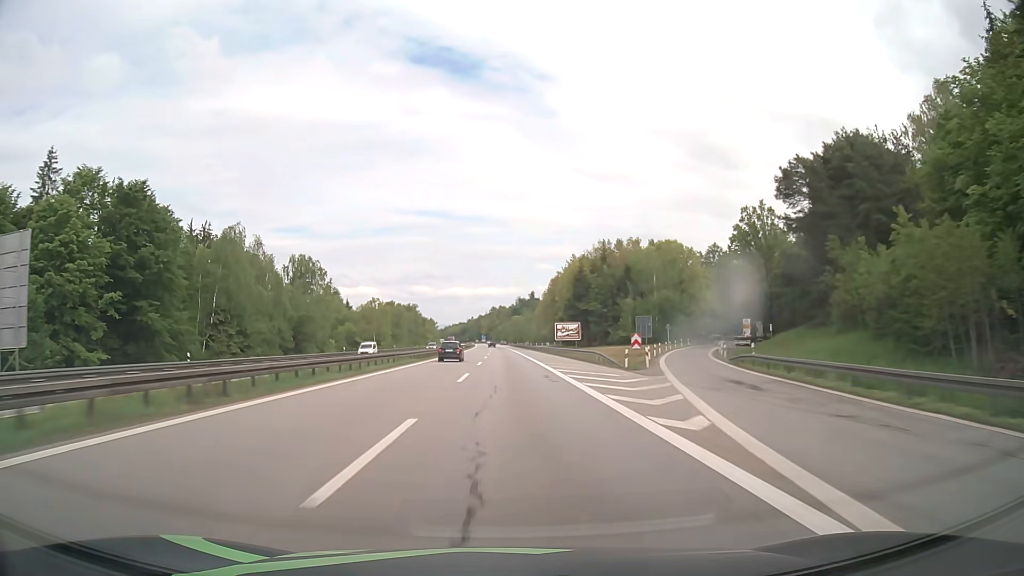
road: motorway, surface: asphalt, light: Day
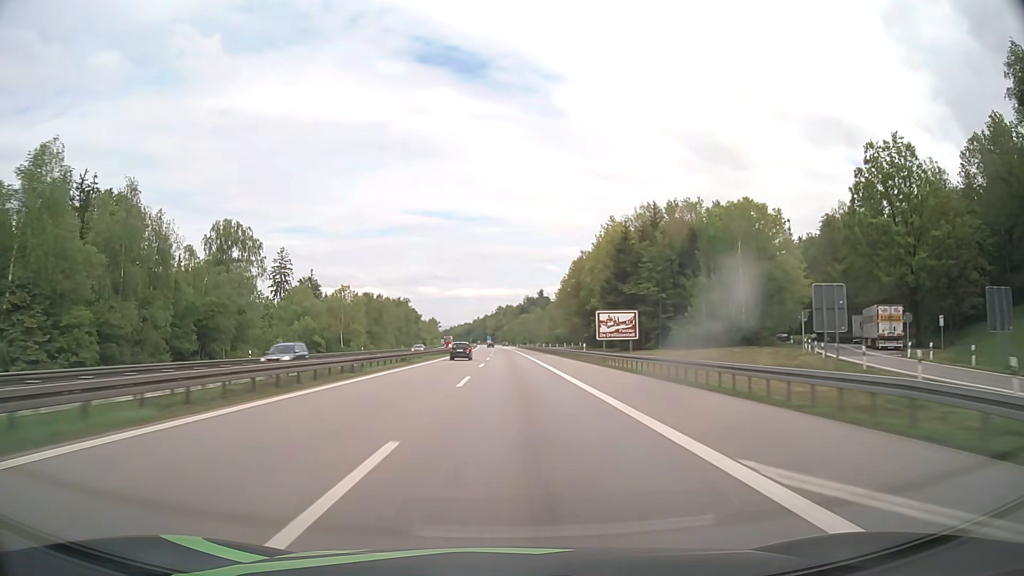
(-0.2, +38.6) m; 0°
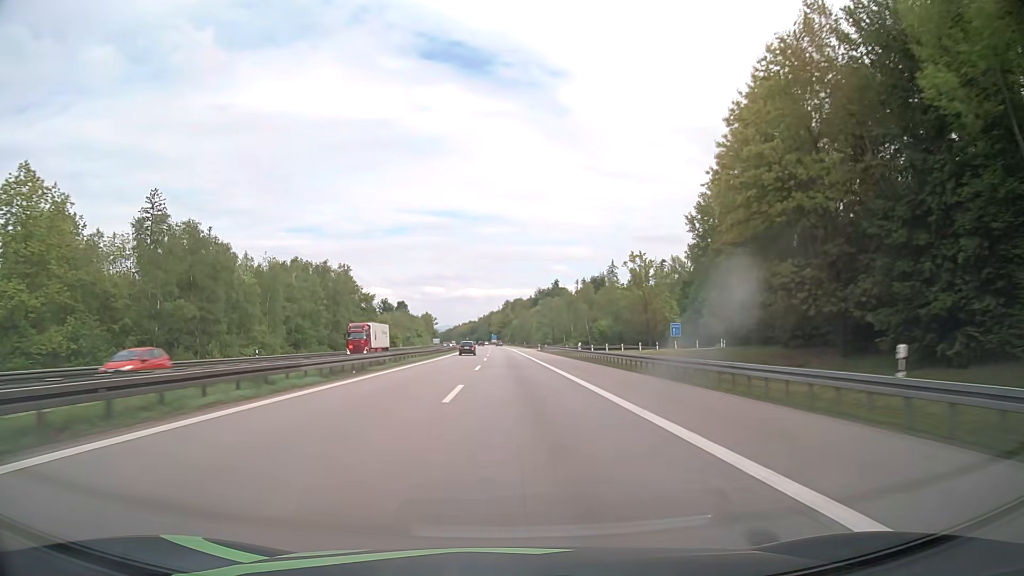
(-1.0, +95.9) m; -1°
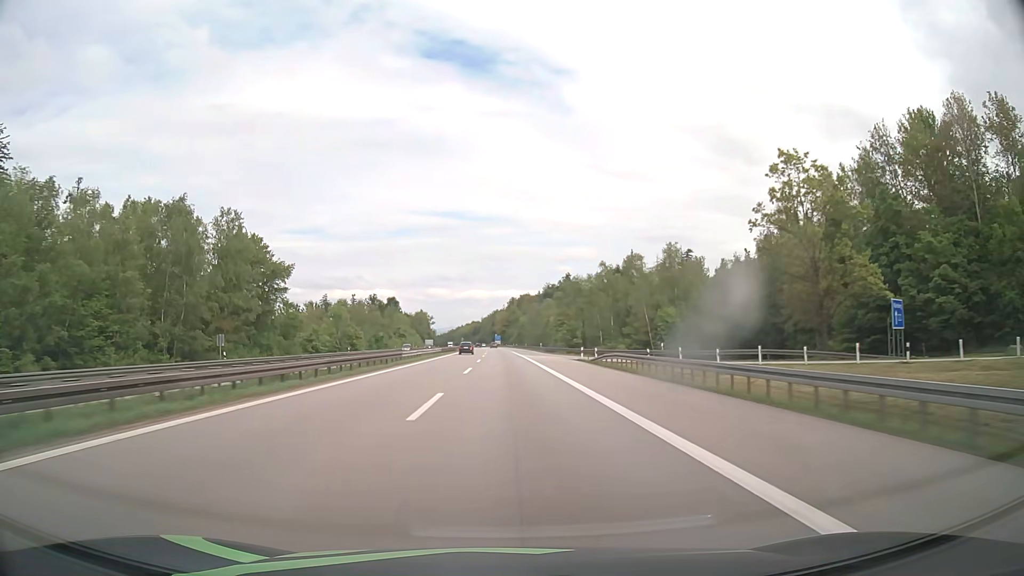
(-0.3, +57.1) m; 0°
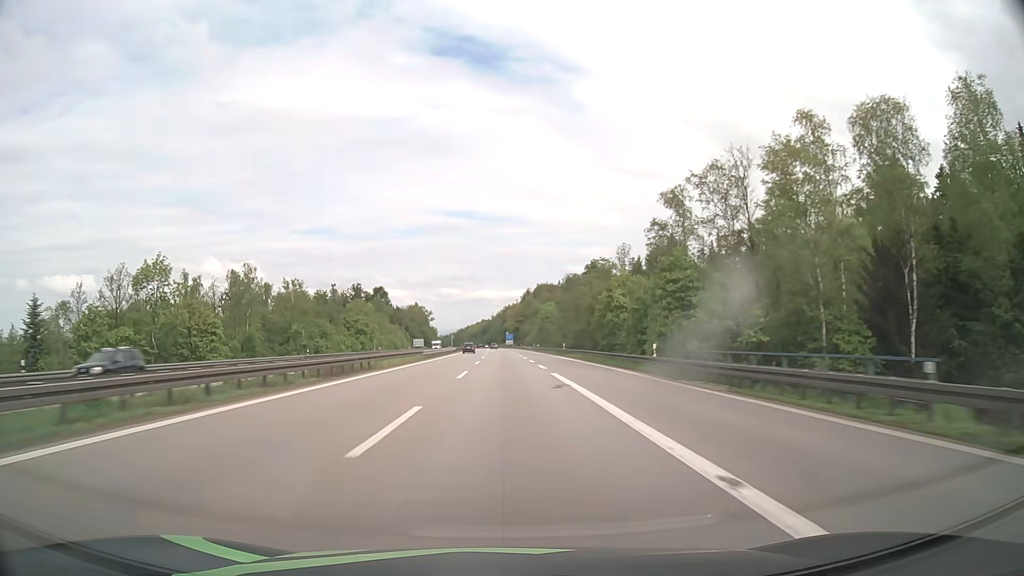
(-0.9, +75.7) m; -1°
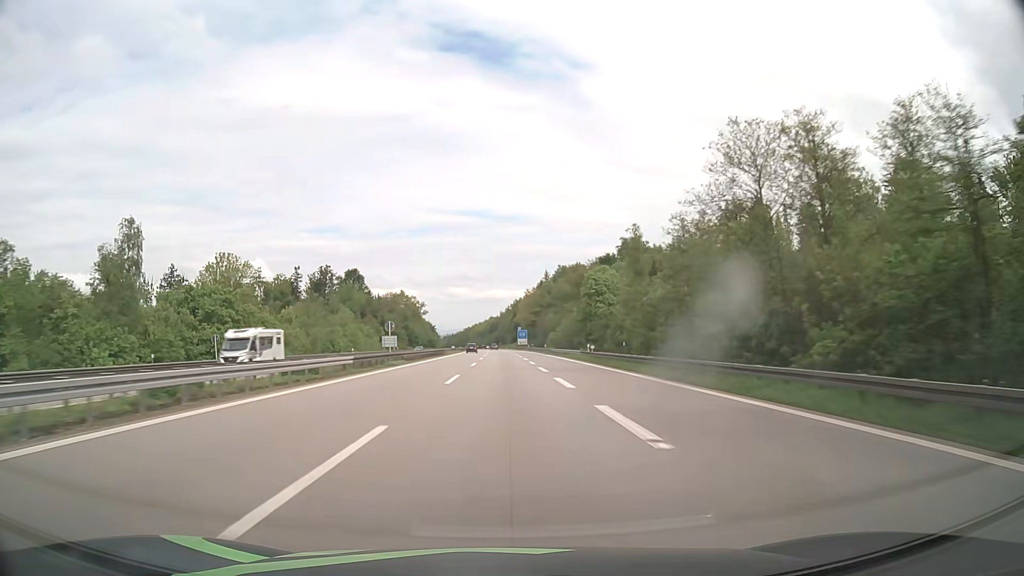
(-0.5, +75.3) m; -1°
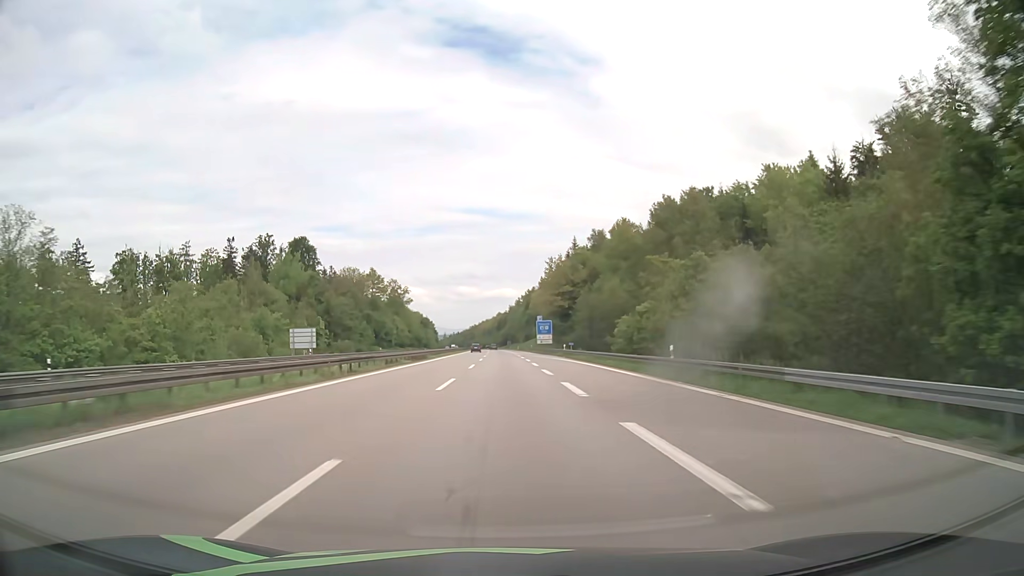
(-0.6, +75.1) m; -1°
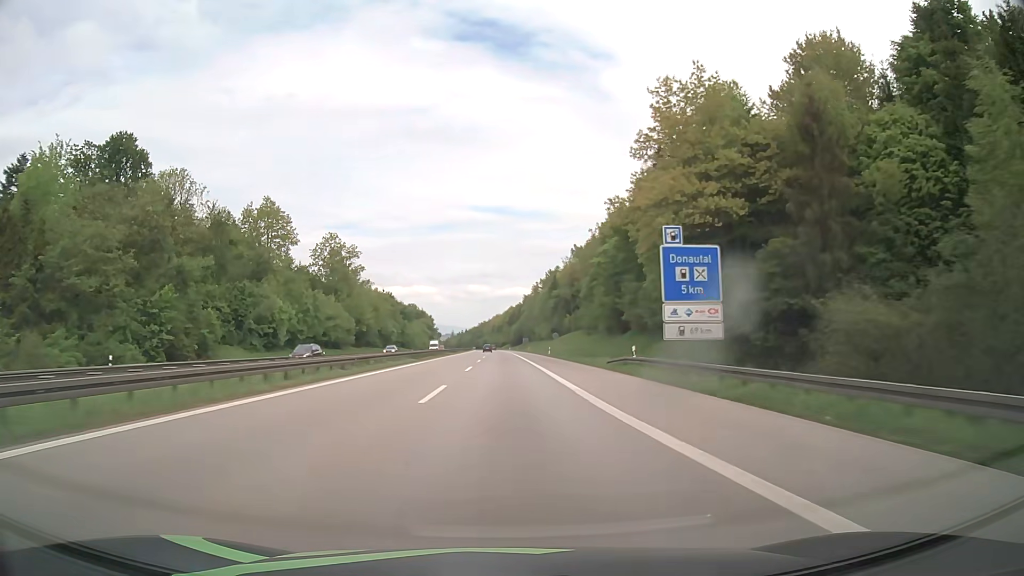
(-0.7, +94.3) m; -1°
(0, +10) (0, +20) (0, +30) (0, +40) (0, +50) (-1, +60) (-1, +70) (-1, +80) (-1, +90) (-1, +100) m
